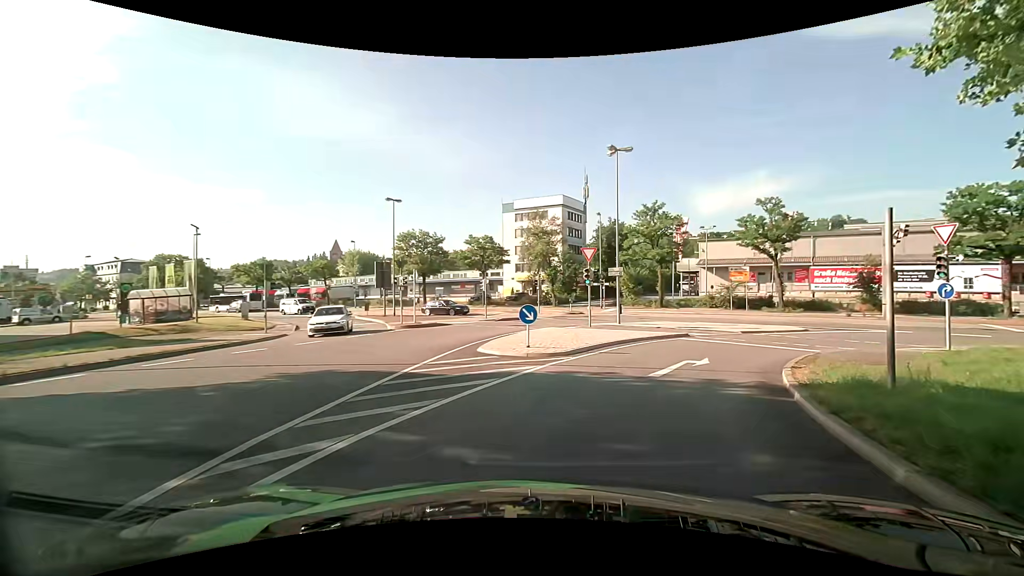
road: primary_link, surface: asphalt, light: Day
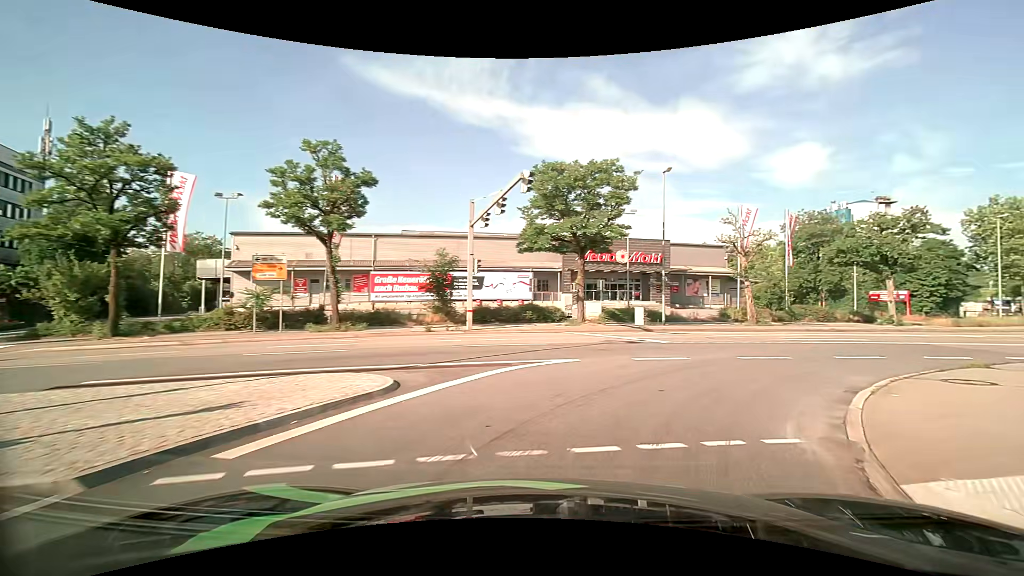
(+7.9, +19.9) m; +47°
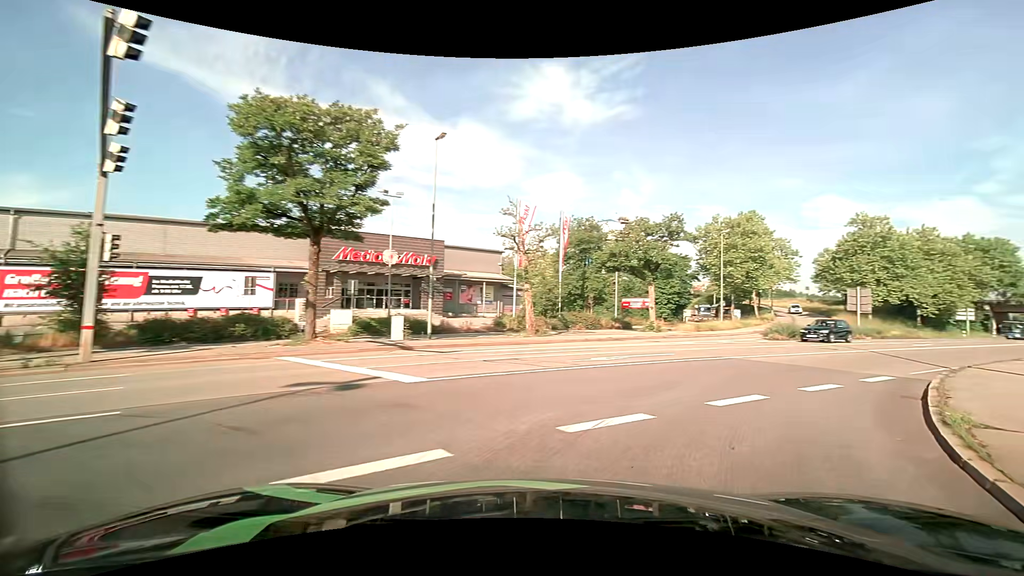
(+1.8, +8.8) m; +24°
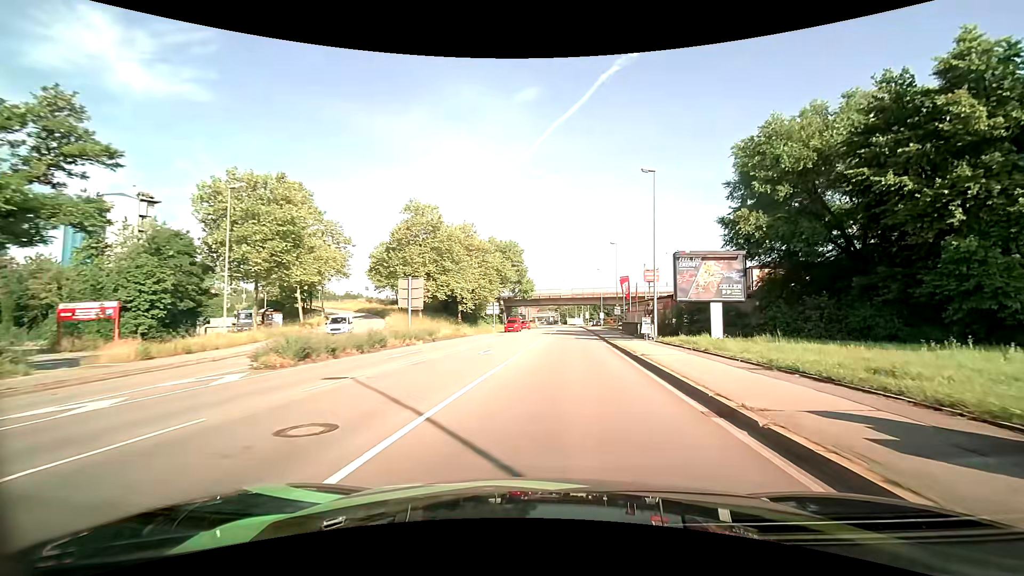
(+10.0, +18.2) m; +46°
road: primary
(+1, +10) (+1, +20) (+2, +30) (+3, +40) (+3, +50) (+4, +60) (+5, +70) (+5, +80) (+6, +90) (+7, +100) m
